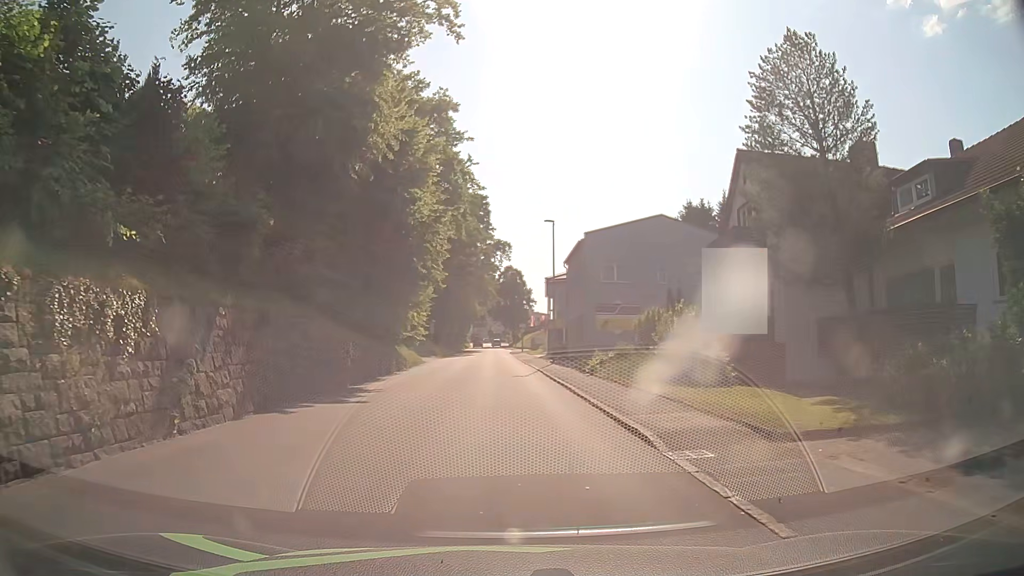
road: tertiary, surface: asphalt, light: Day
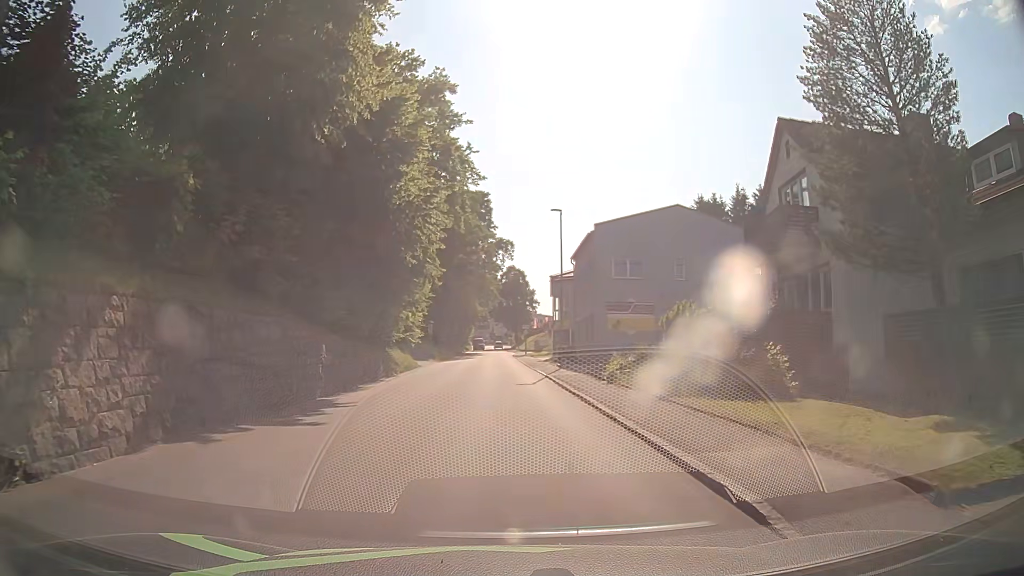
(0.0, +3.9) m; 0°
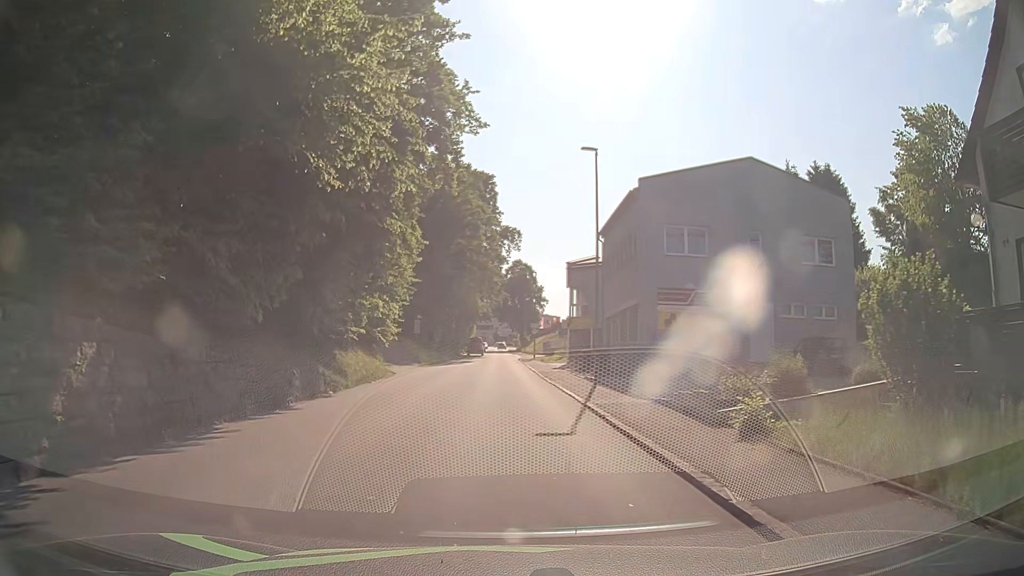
(-0.1, +12.0) m; 0°
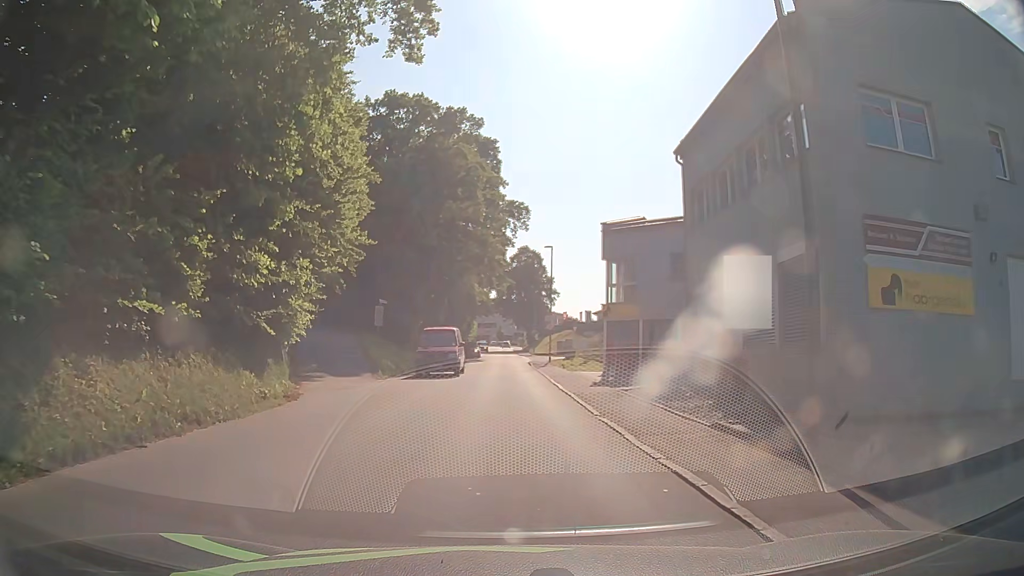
(-0.2, +16.4) m; 0°
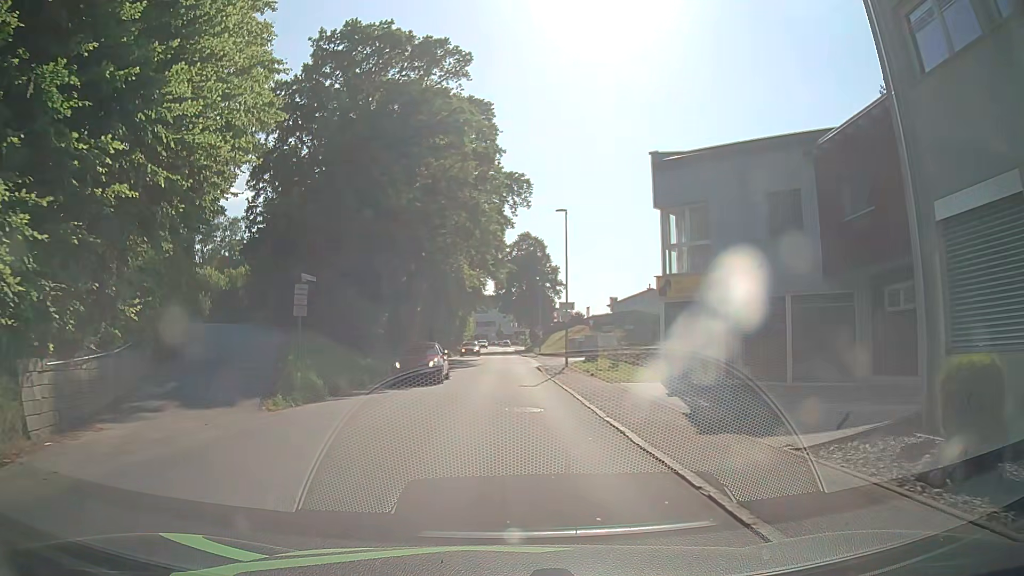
(0.0, +12.6) m; 0°
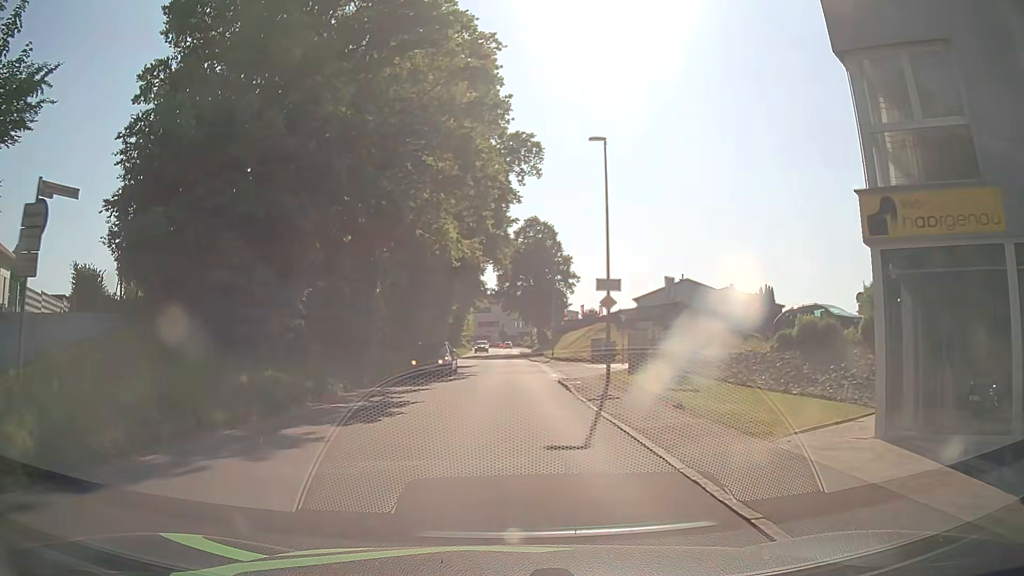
(-0.2, +12.9) m; -1°
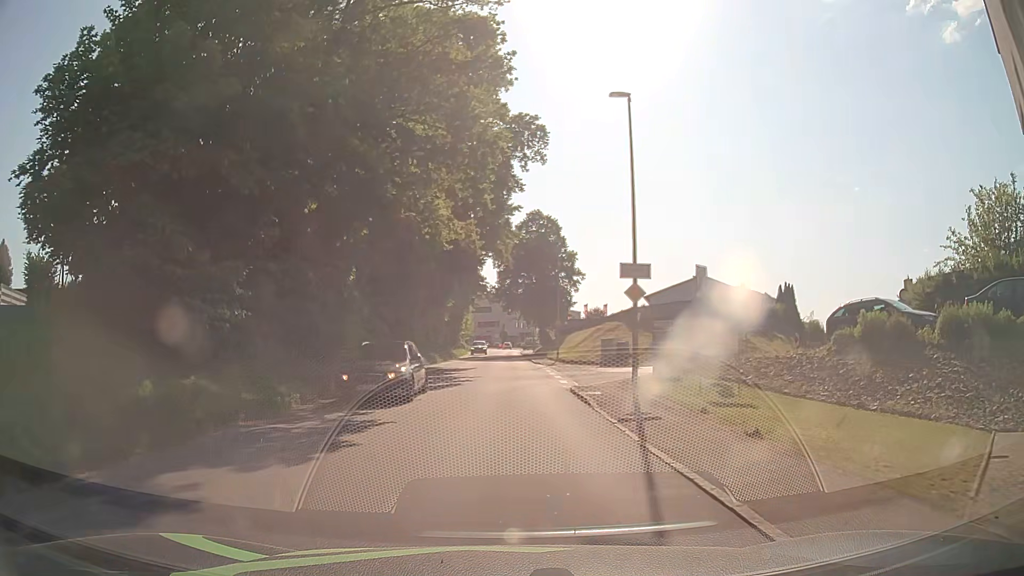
(0.0, +4.4) m; -1°
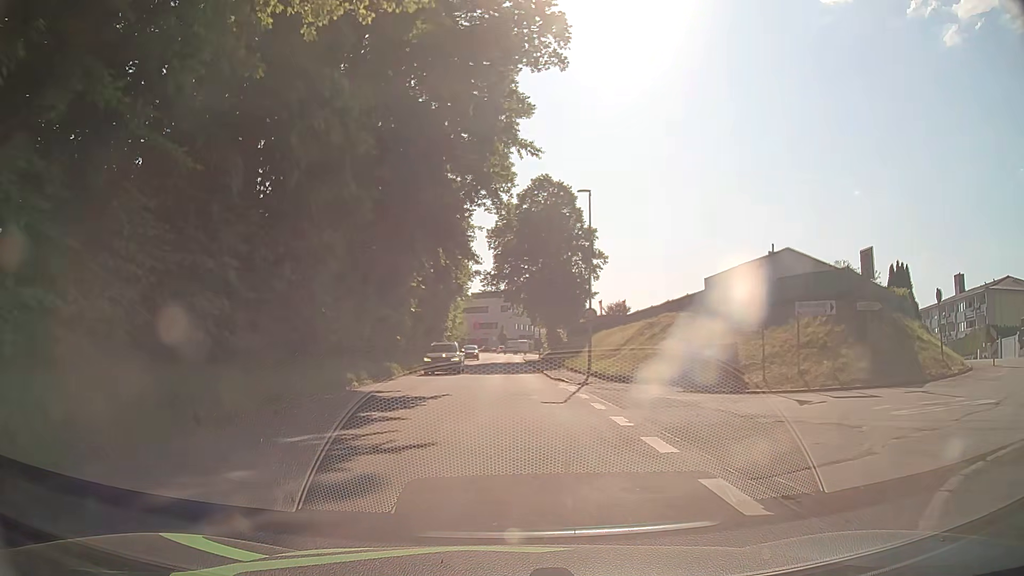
(+0.3, +18.1) m; +2°
(0, +10) (0, +20) (0, +30) (0, +40) (-1, +50) (-1, +60) (-1, +70) (-1, +80) (0, +90) (0, +100) m
